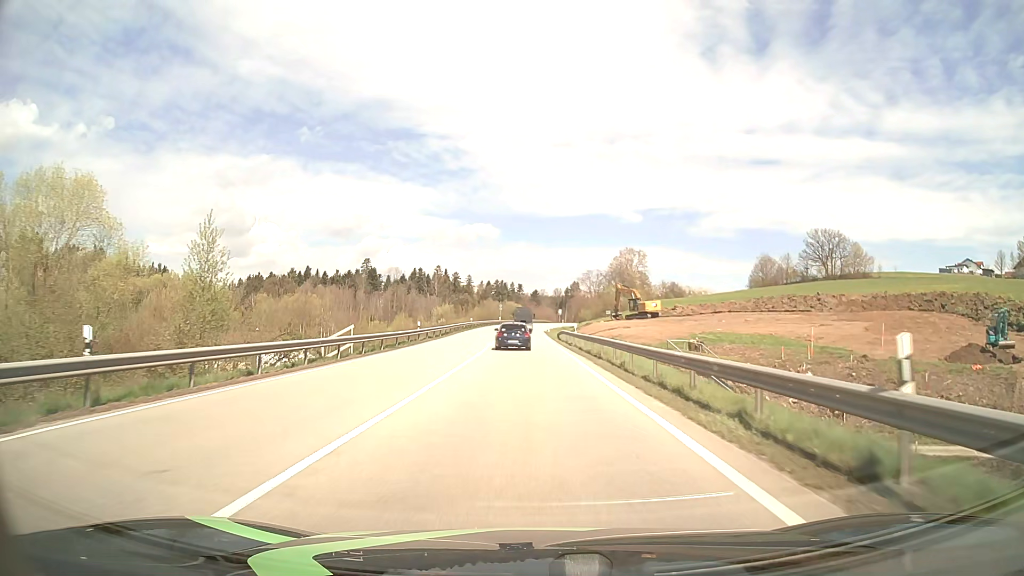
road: primary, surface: asphalt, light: Day
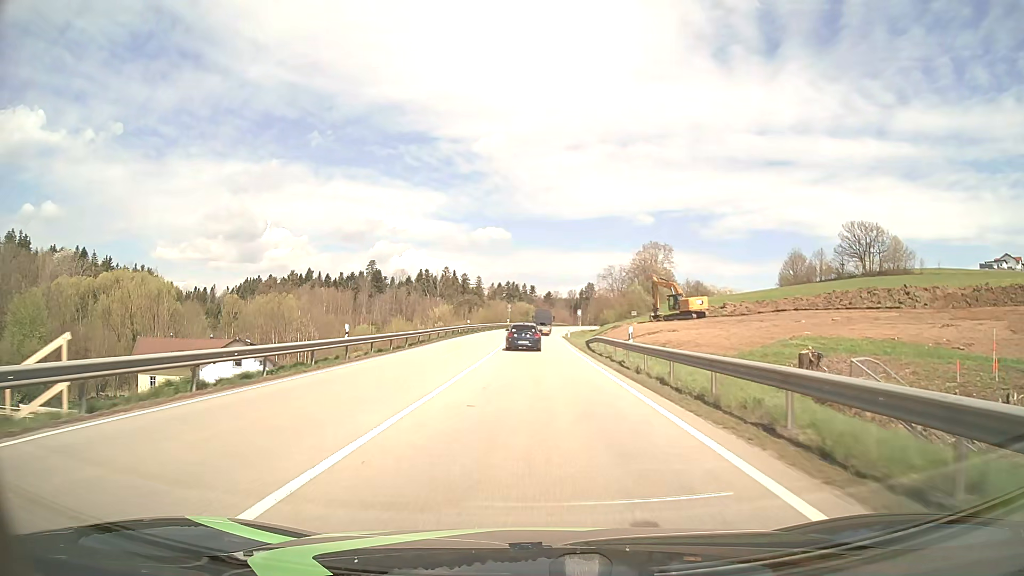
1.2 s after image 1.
(-0.2, +20.7) m; -1°
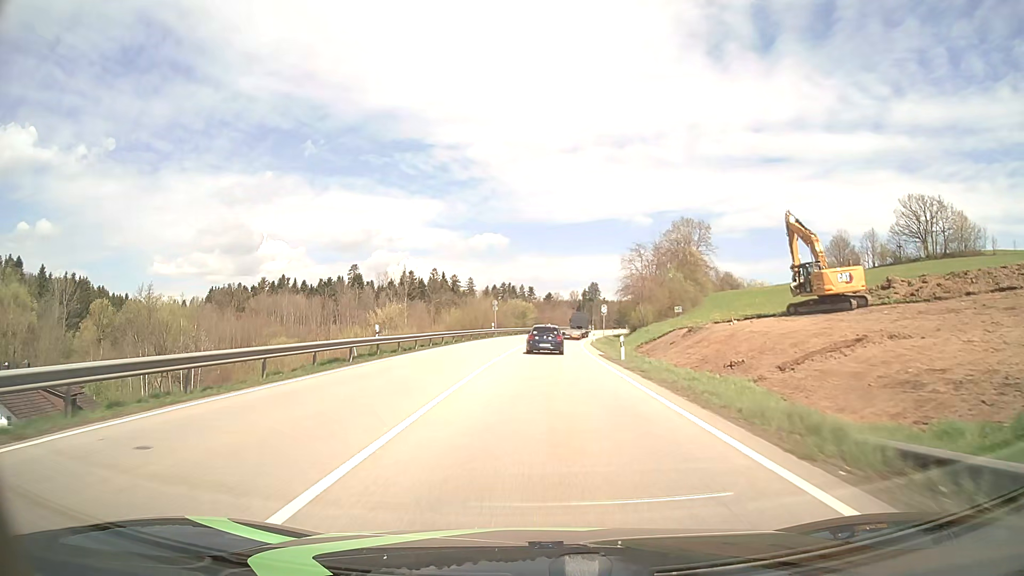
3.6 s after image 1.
(-0.1, +40.9) m; 0°
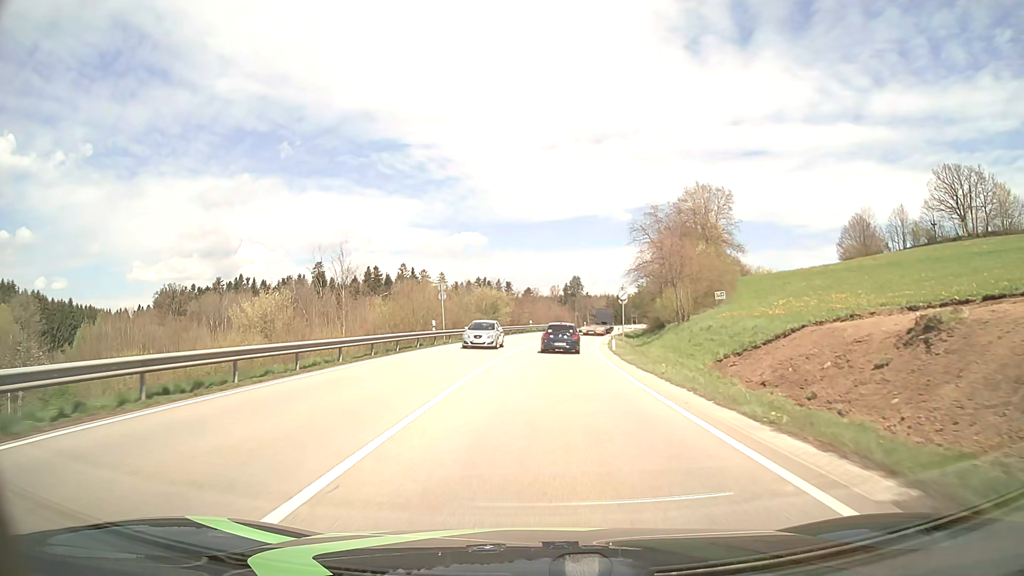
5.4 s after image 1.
(+0.3, +29.6) m; +2°
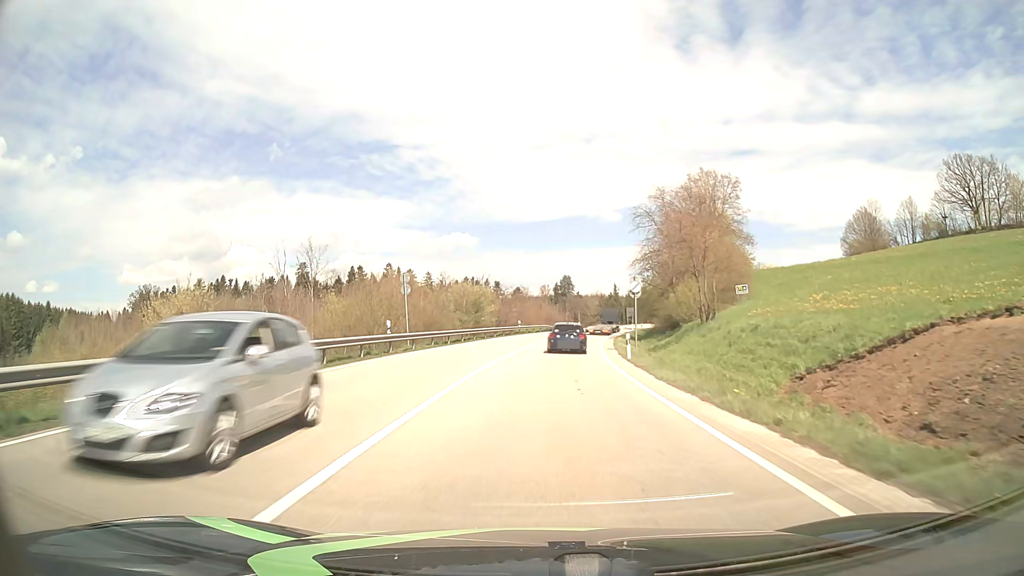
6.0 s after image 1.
(+0.1, +9.7) m; +1°
